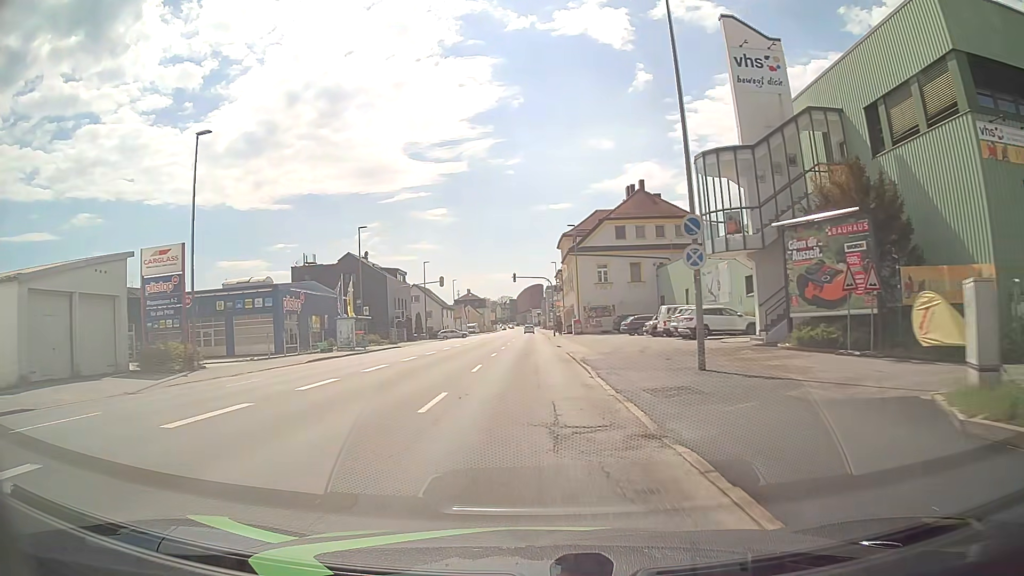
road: tertiary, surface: asphalt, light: Day
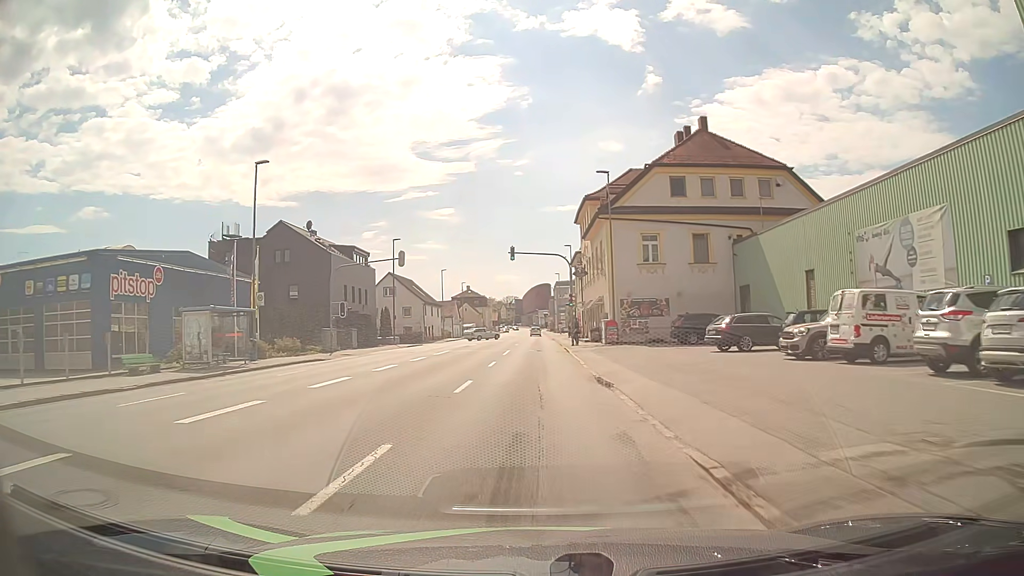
(-0.2, +23.7) m; -1°
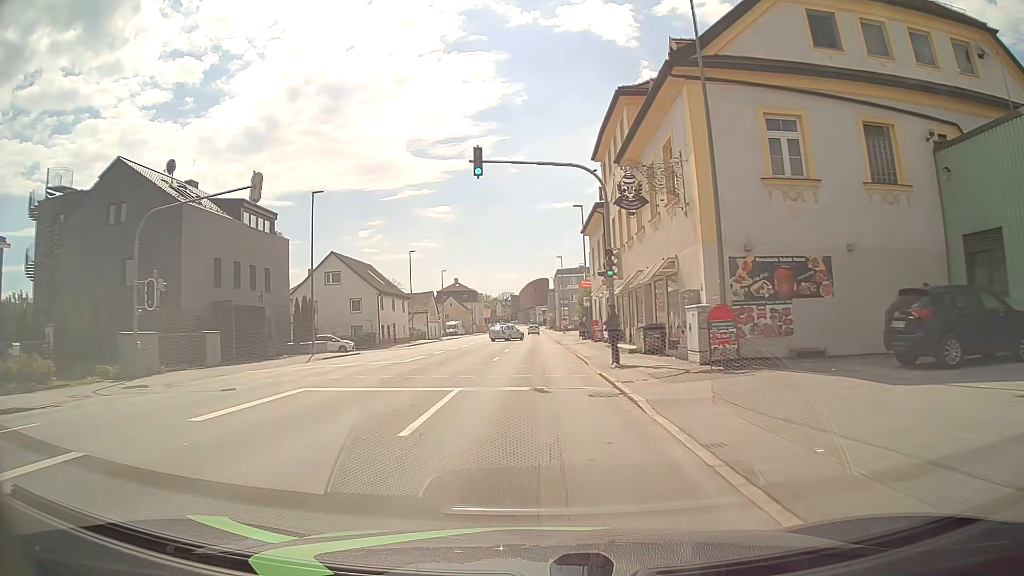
(+0.2, +23.8) m; +1°
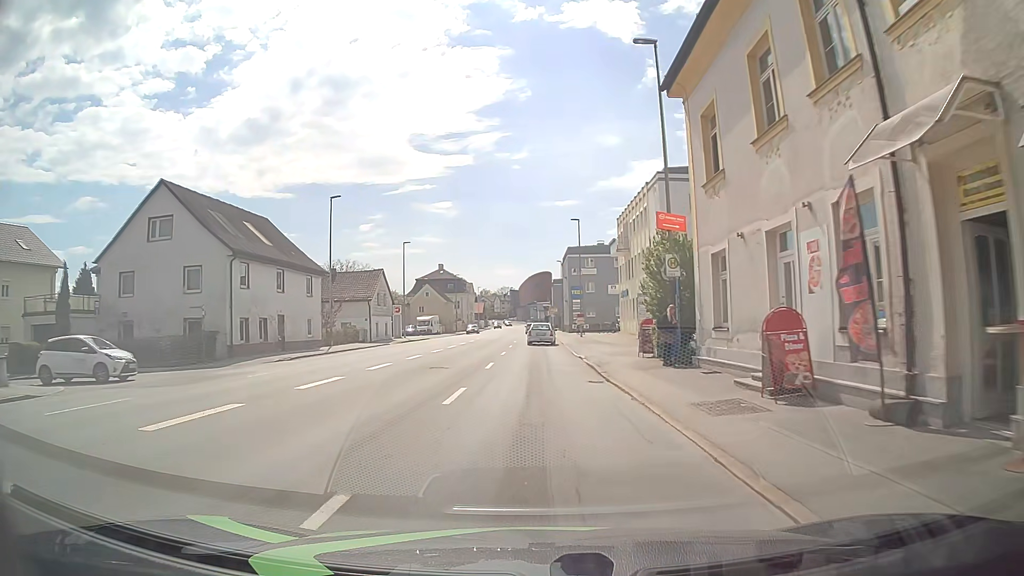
(-0.2, +31.6) m; 0°
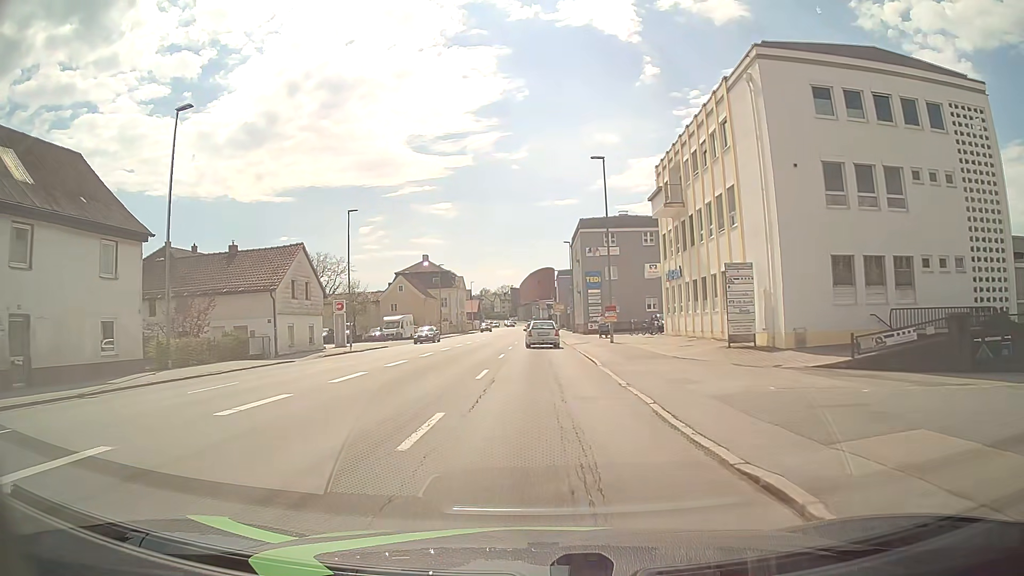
(-0.1, +21.8) m; 0°
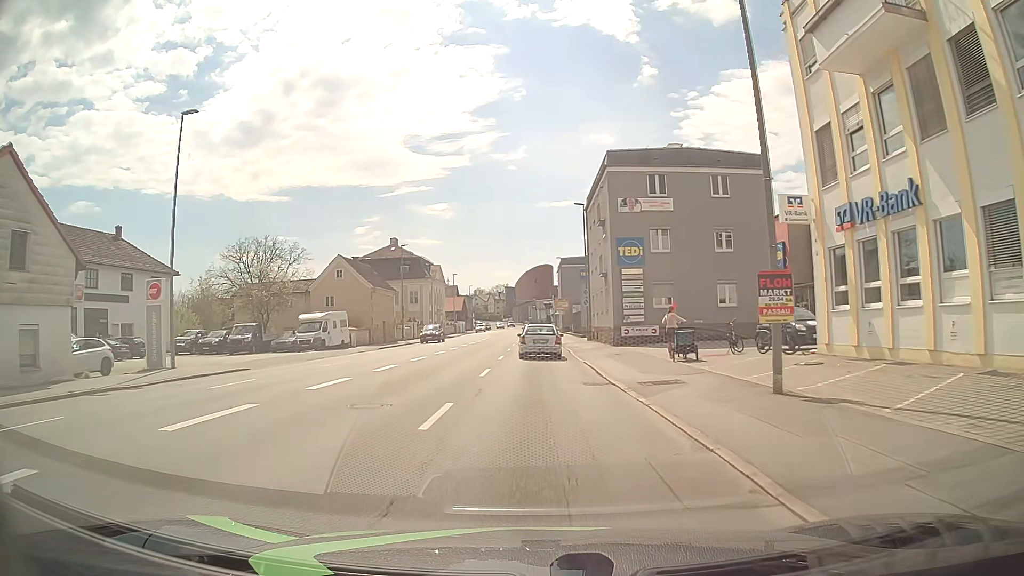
(-0.1, +25.4) m; 0°
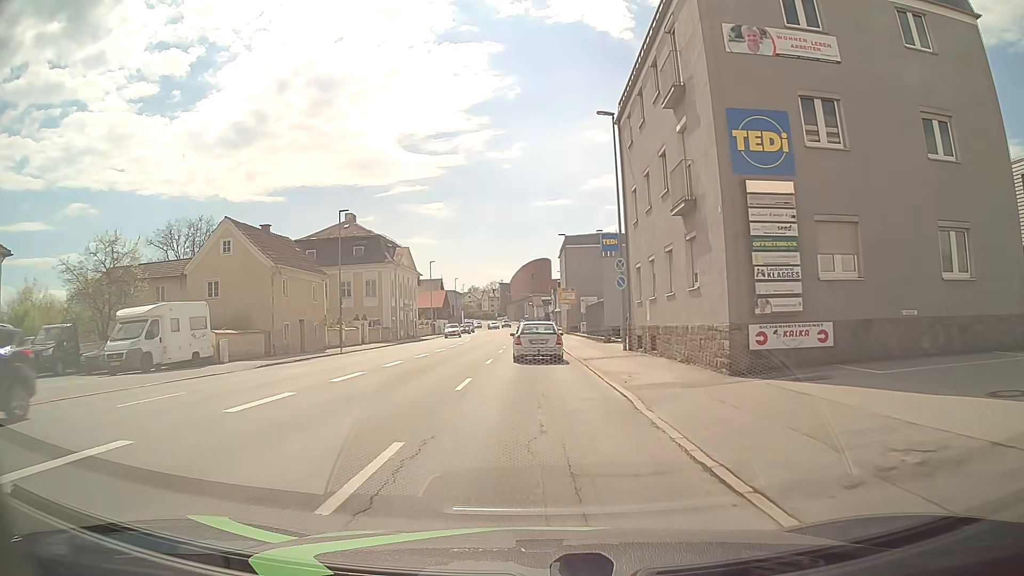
(0.0, +21.9) m; -1°
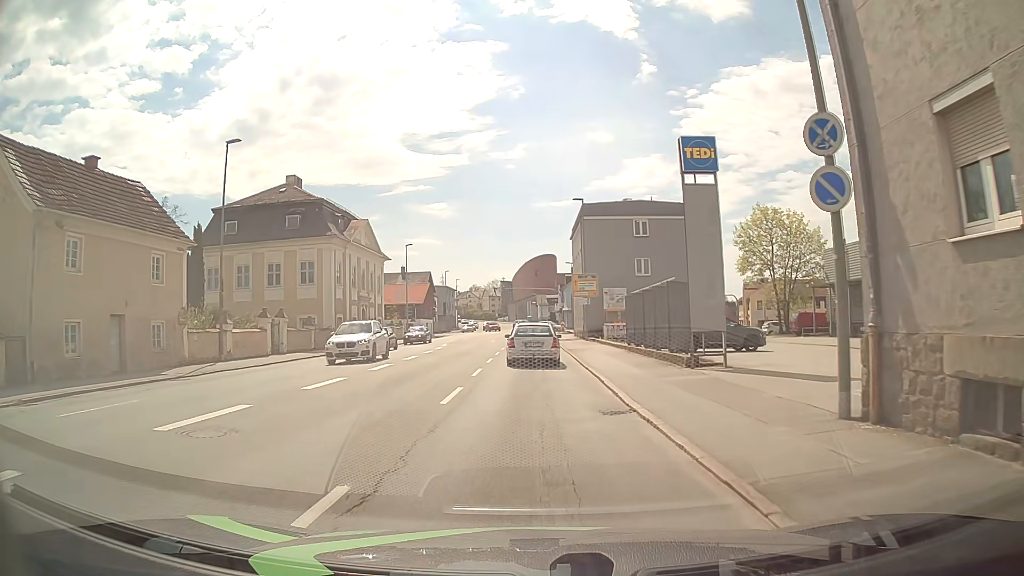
(+0.2, +20.1) m; 0°
(0, +10) (0, +20) (0, +30) (0, +40) (0, +50) (+1, +60) (+1, +70) (+5, +79) (+11, +87) (+19, +93) m
